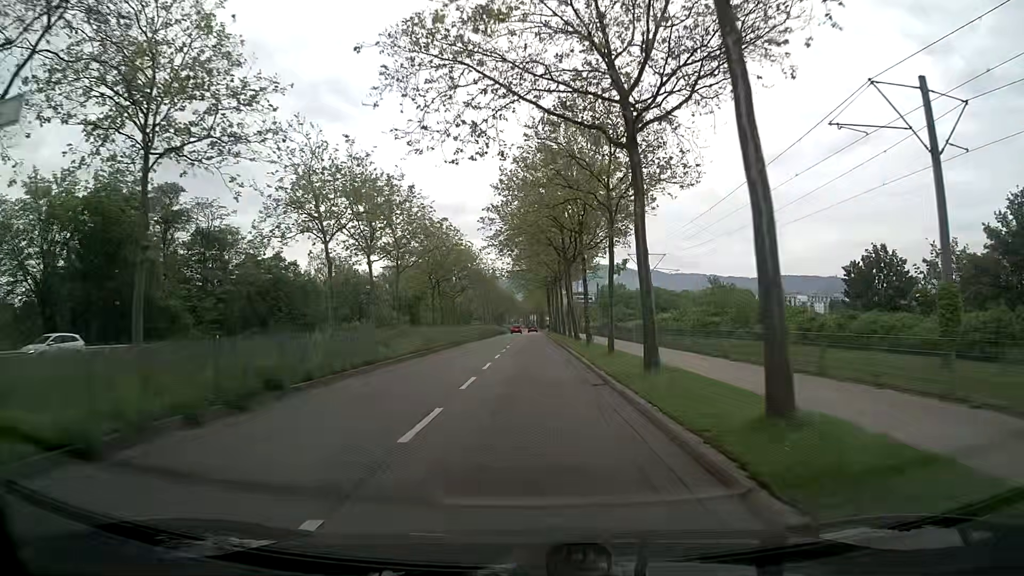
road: secondary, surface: asphalt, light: Day
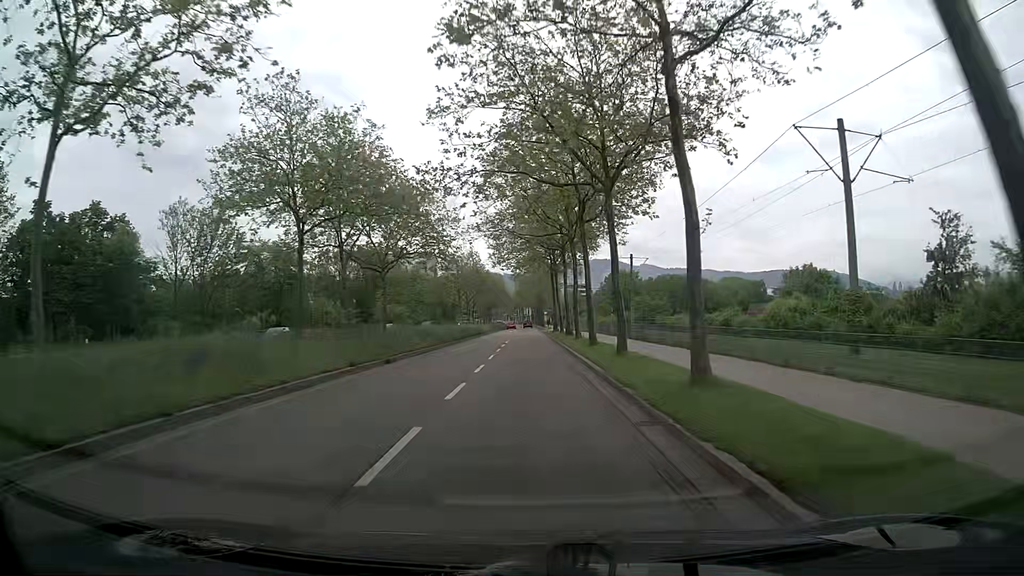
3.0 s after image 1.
(+0.1, +38.2) m; +1°
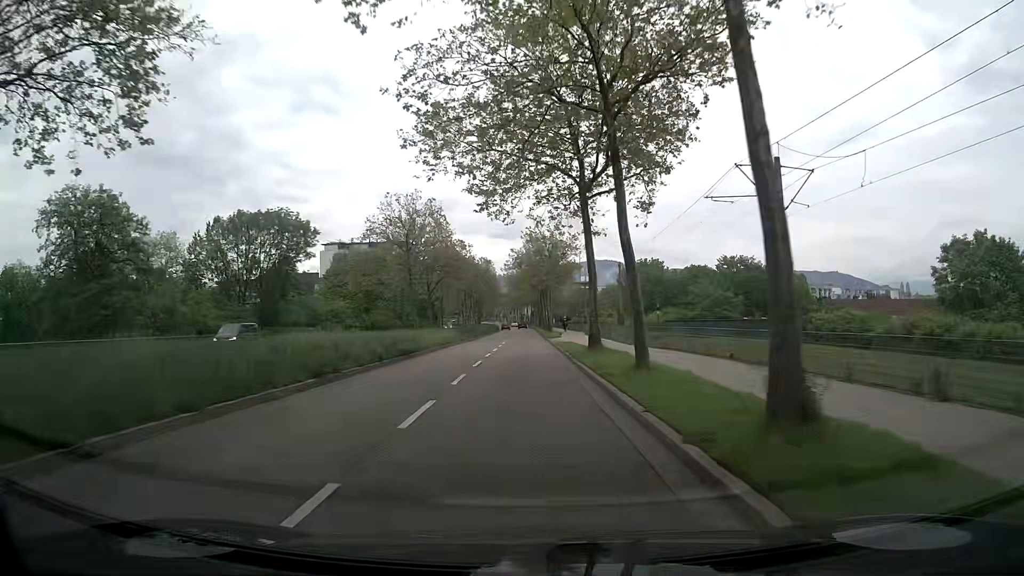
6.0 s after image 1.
(-0.1, +39.0) m; 0°
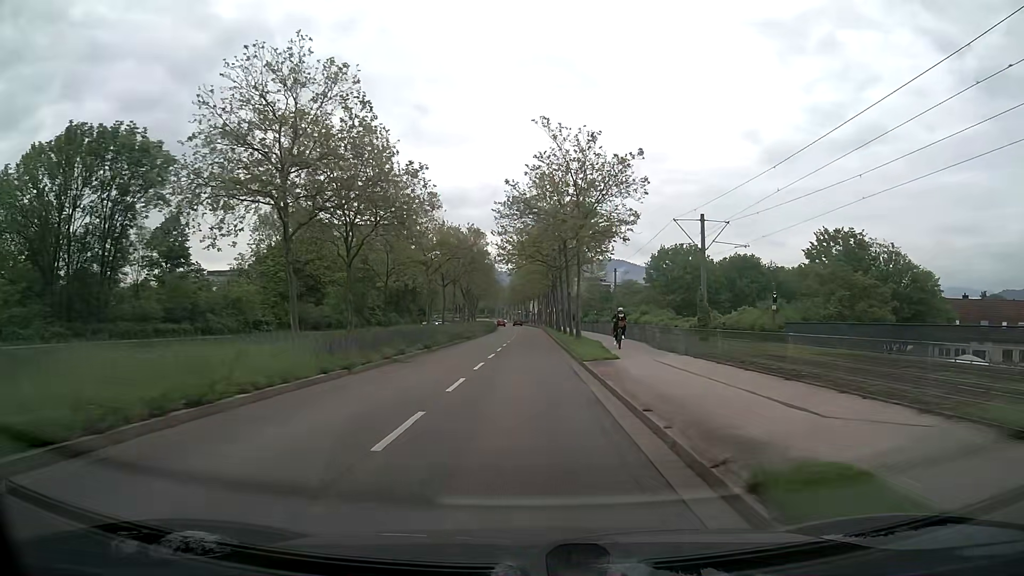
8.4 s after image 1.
(-0.1, +31.6) m; -1°
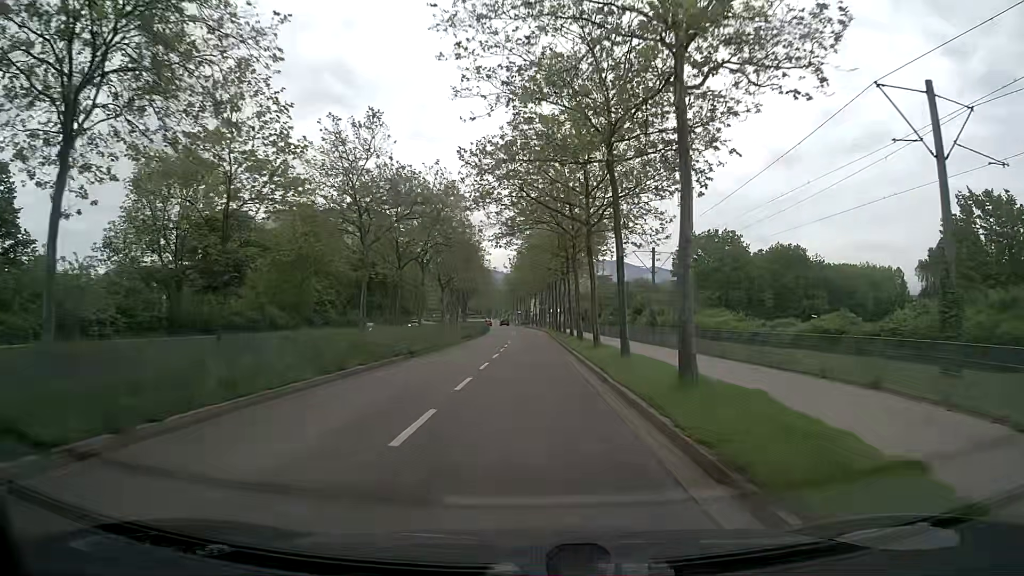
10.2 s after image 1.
(+0.1, +23.8) m; 0°
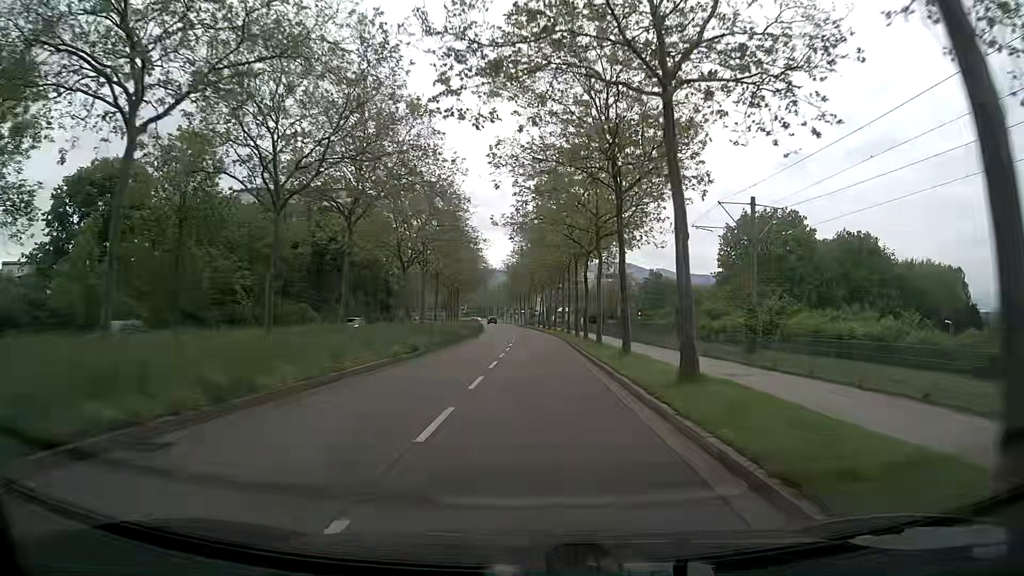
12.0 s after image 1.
(-0.1, +23.8) m; 0°
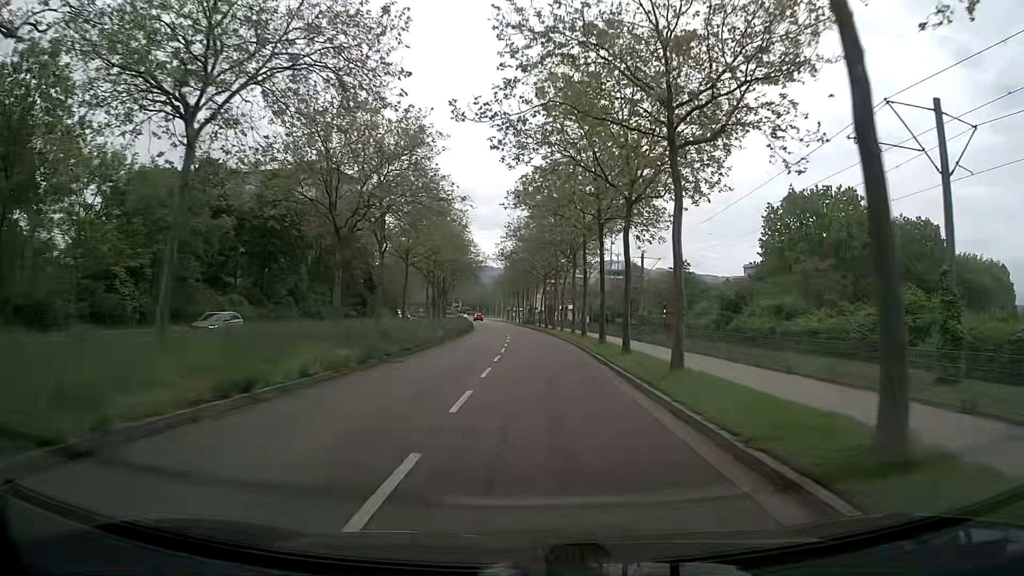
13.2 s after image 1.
(0.0, +15.9) m; 0°
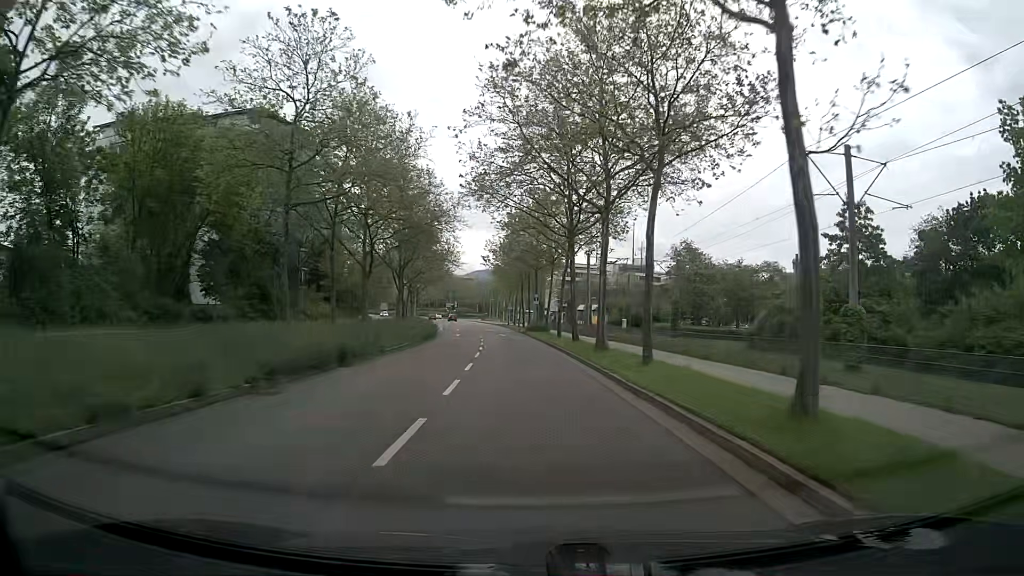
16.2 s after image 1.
(-0.1, +39.6) m; -1°
(0, +10) (0, +20) (-1, +30) (-1, +40) (-2, +50) (-3, +60) (-4, +70) (-5, +80) (-6, +90) (-8, +100) m
